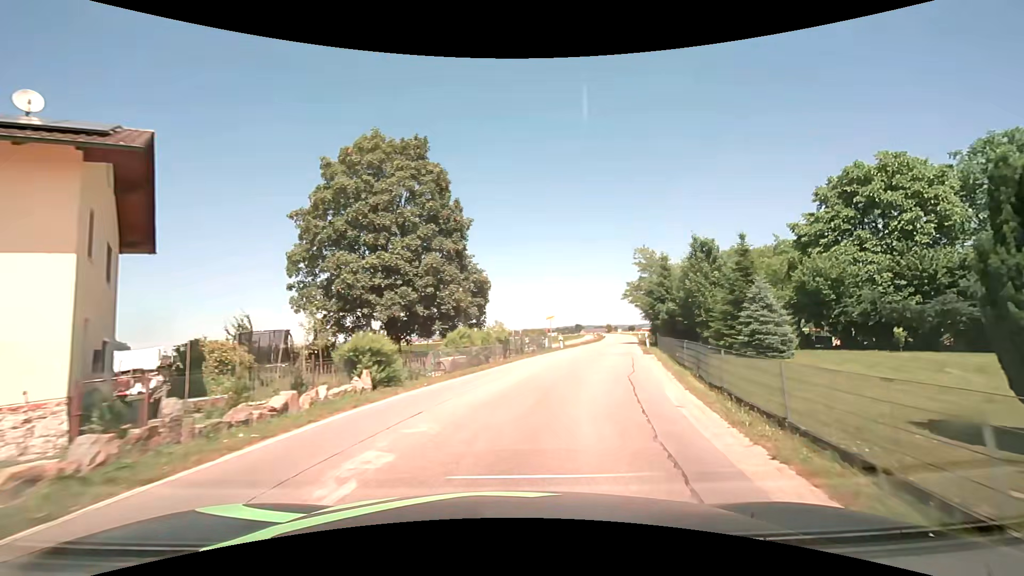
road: secondary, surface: asphalt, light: Day
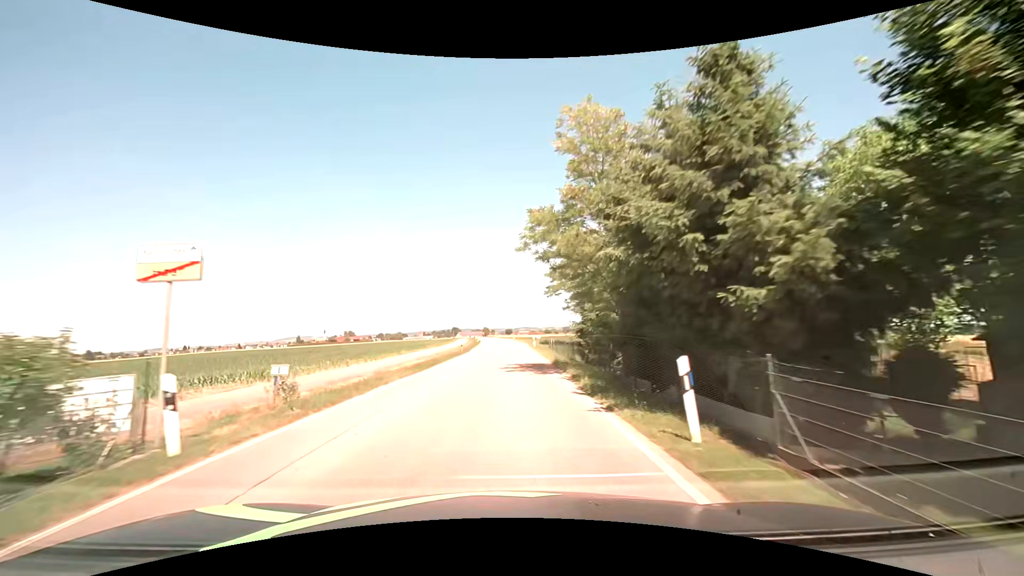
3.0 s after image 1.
(+7.4, +33.6) m; +15°
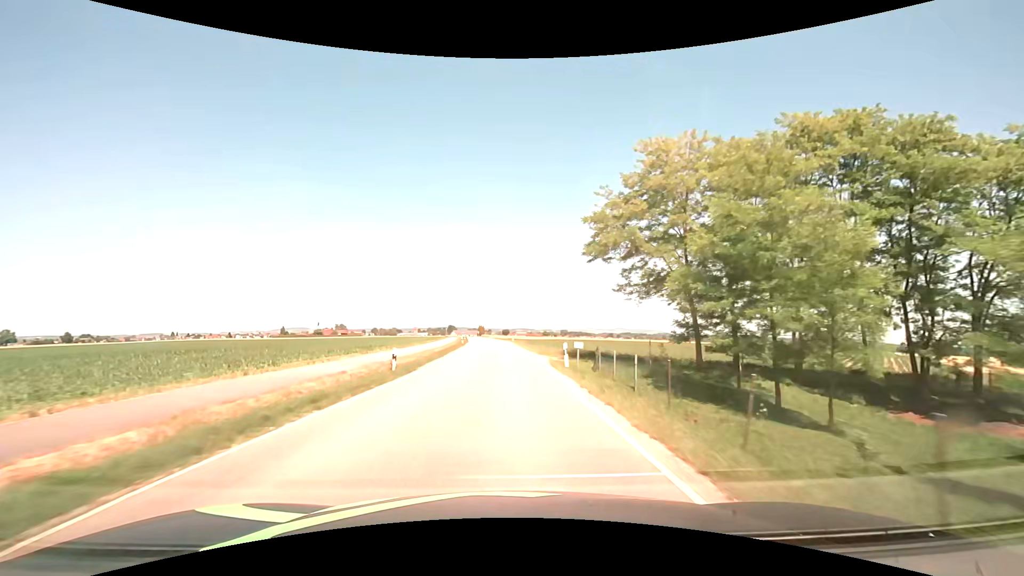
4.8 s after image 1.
(+0.1, +27.2) m; +1°
(0, +10) (0, +20) (0, +30) (-1, +40) (-1, +50) (-1, +60) (-2, +70) (-3, +80) (-3, +90) (-4, +100) m
